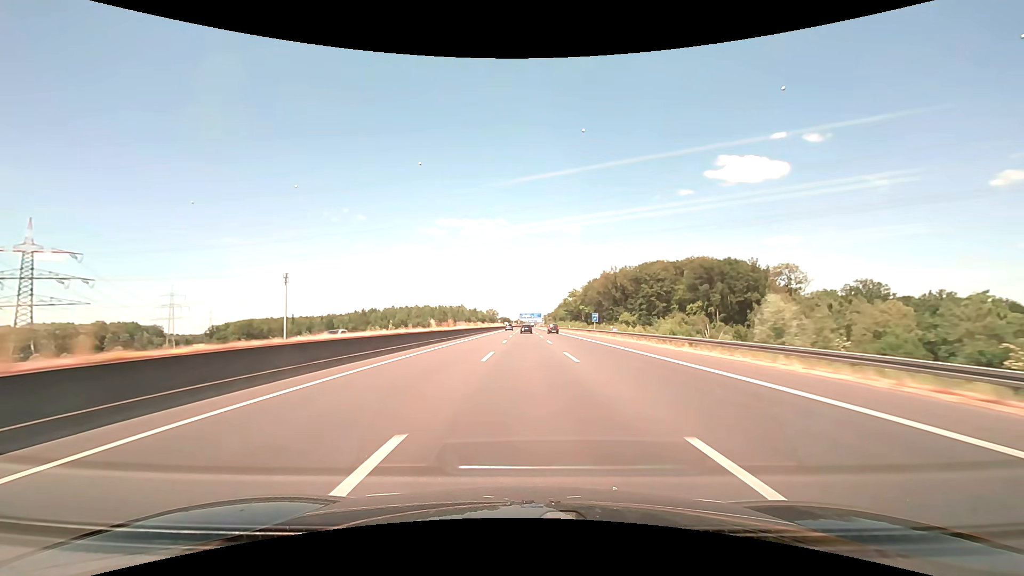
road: motorway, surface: asphalt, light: Day
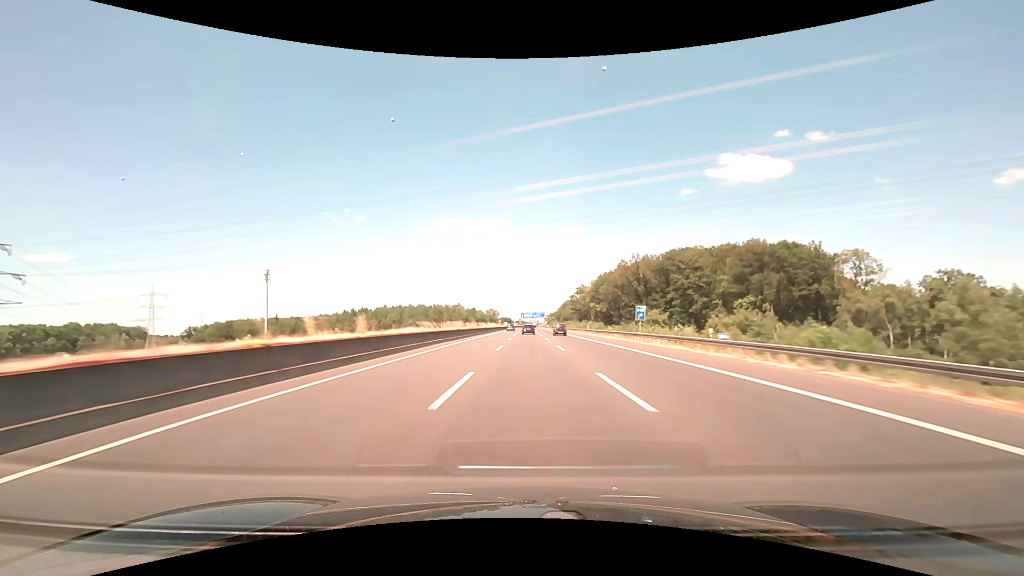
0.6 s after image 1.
(0.0, +28.6) m; 0°
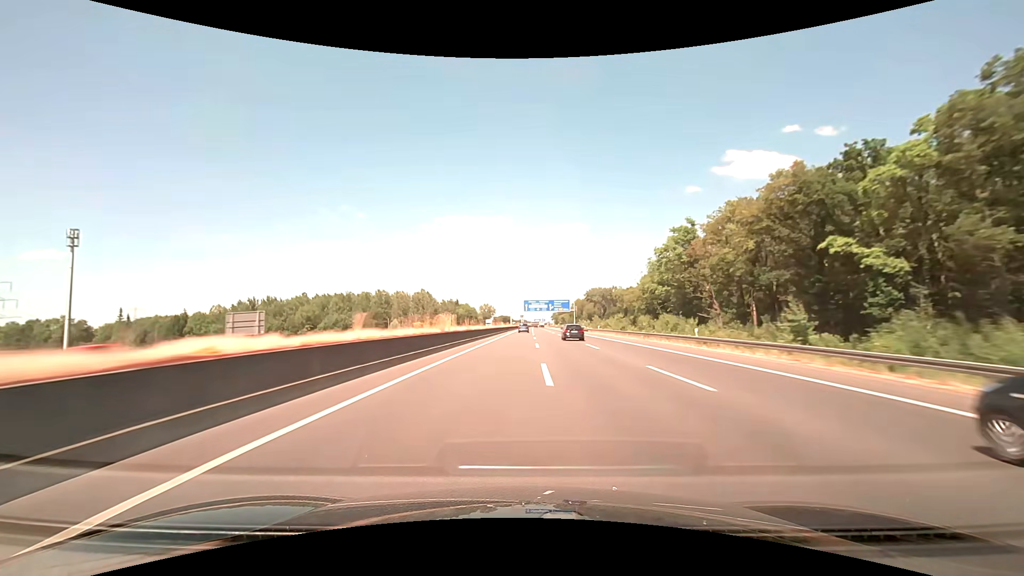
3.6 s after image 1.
(-1.5, +142.8) m; 0°
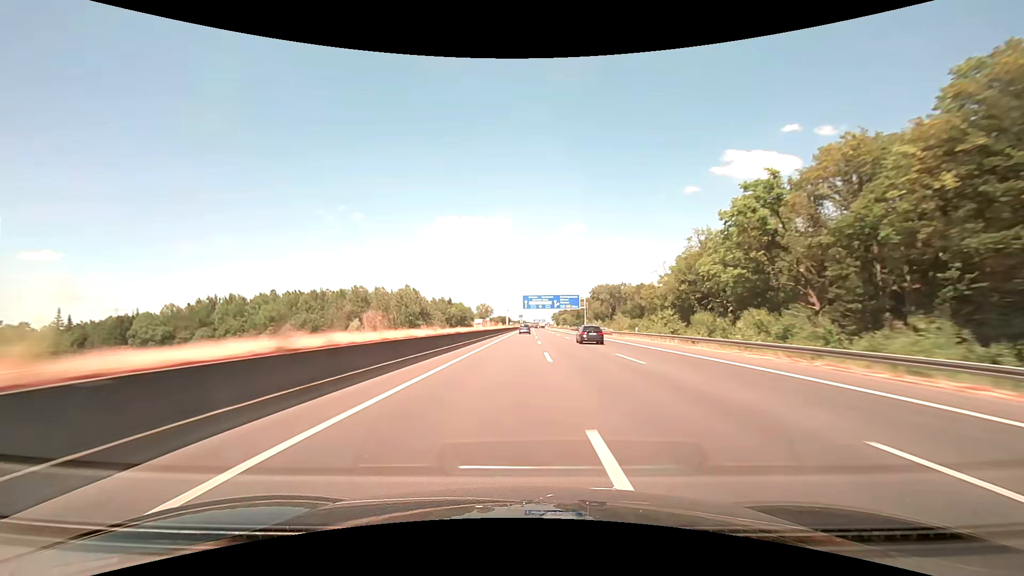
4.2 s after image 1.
(0.0, +28.6) m; 0°
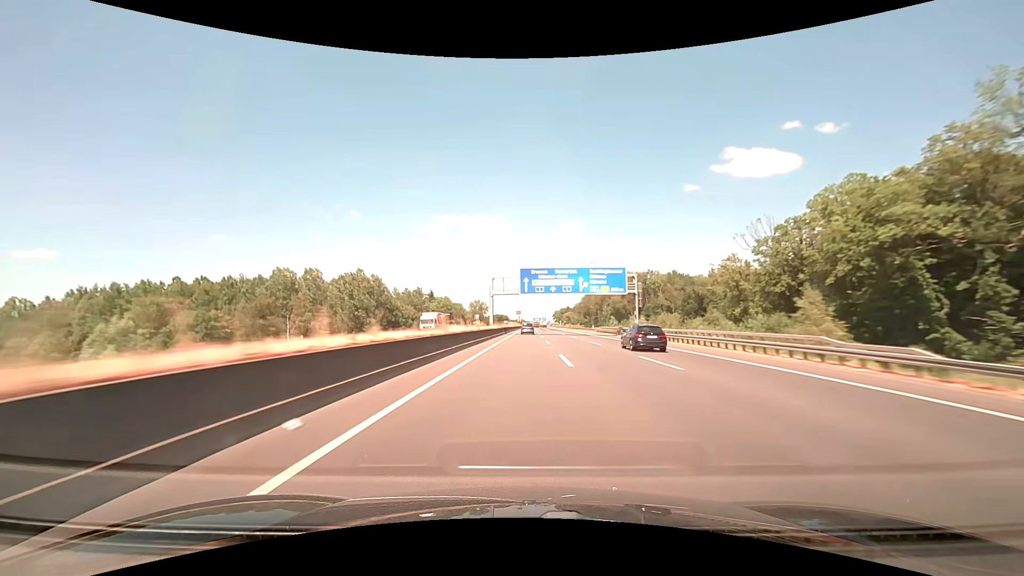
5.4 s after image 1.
(+0.1, +57.2) m; 0°
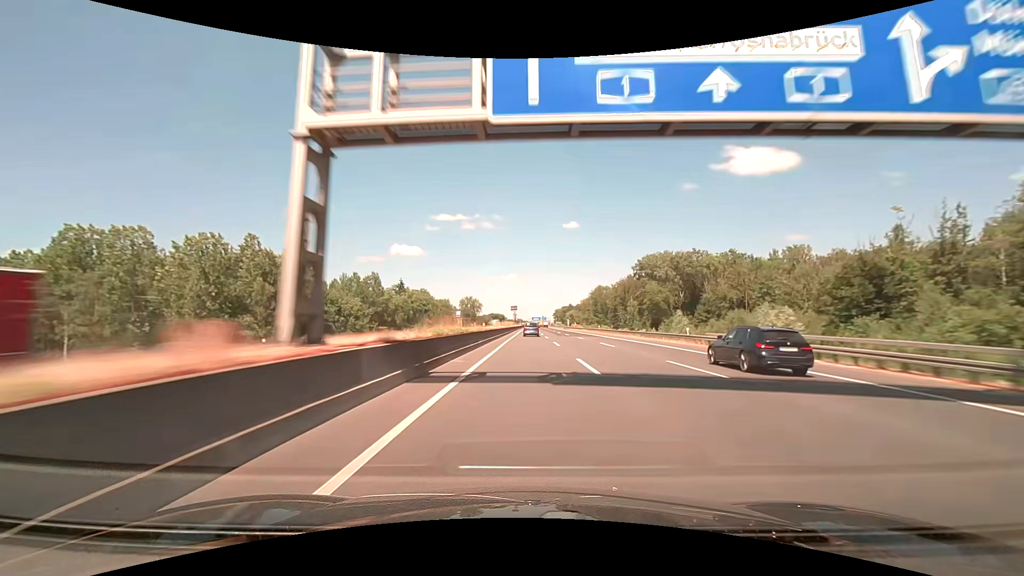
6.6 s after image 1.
(+0.1, +57.2) m; 0°
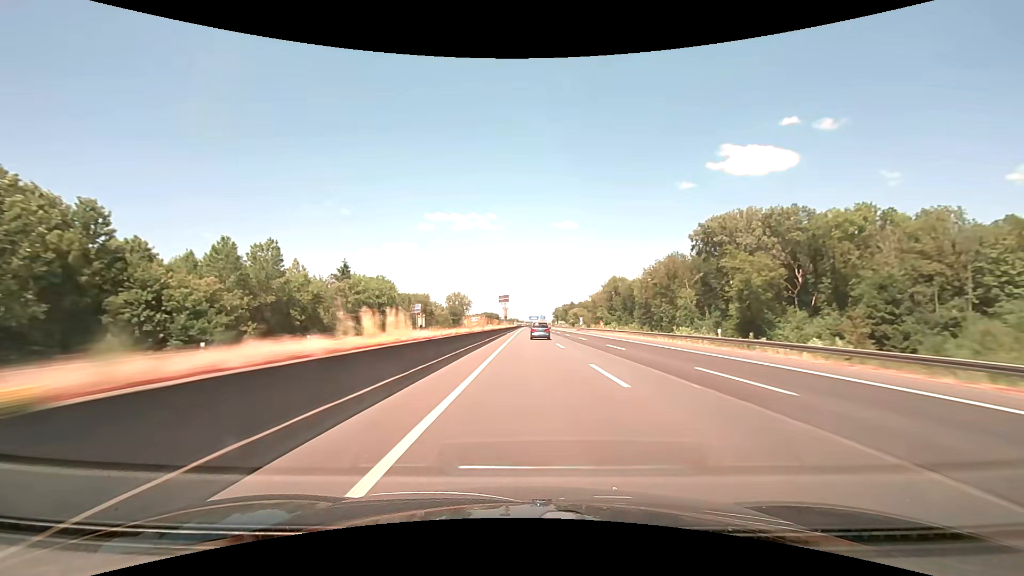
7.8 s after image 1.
(+0.2, +57.2) m; 0°
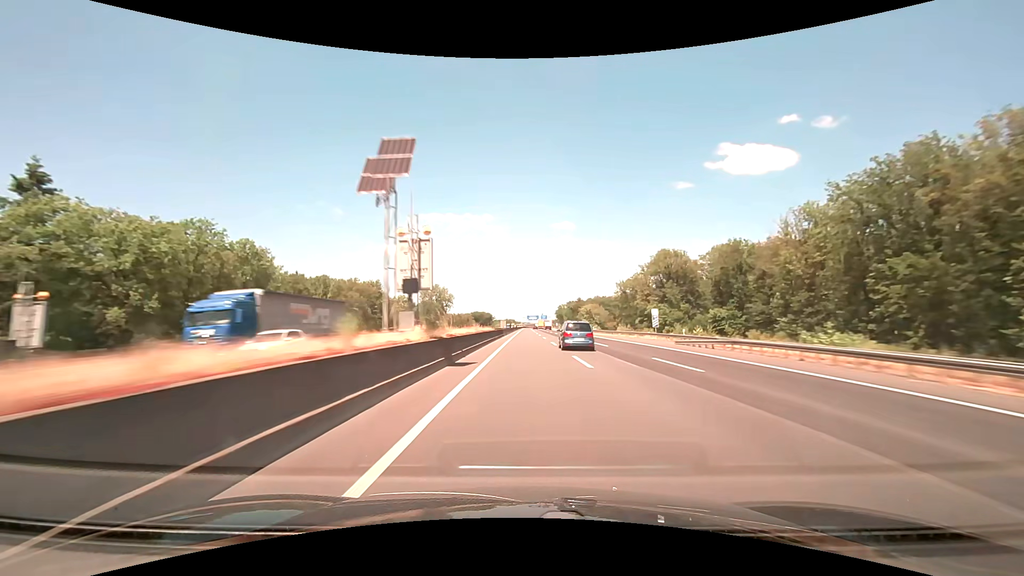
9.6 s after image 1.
(+0.5, +85.7) m; 0°
(0, +10) (0, +20) (0, +30) (0, +40) (0, +50) (0, +60) (0, +70) (0, +80) (0, +90) (0, +100) m
